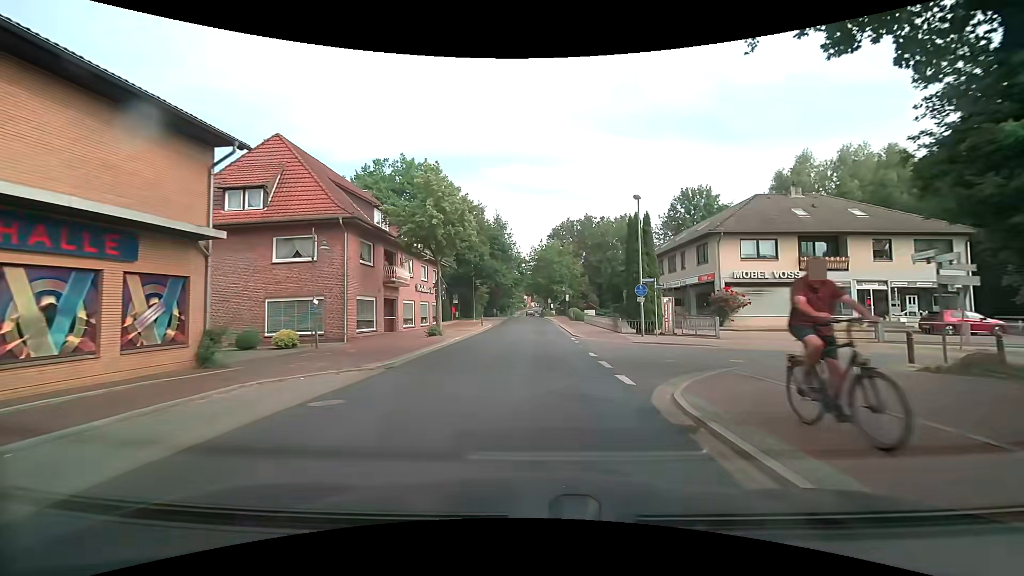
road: secondary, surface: asphalt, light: Day
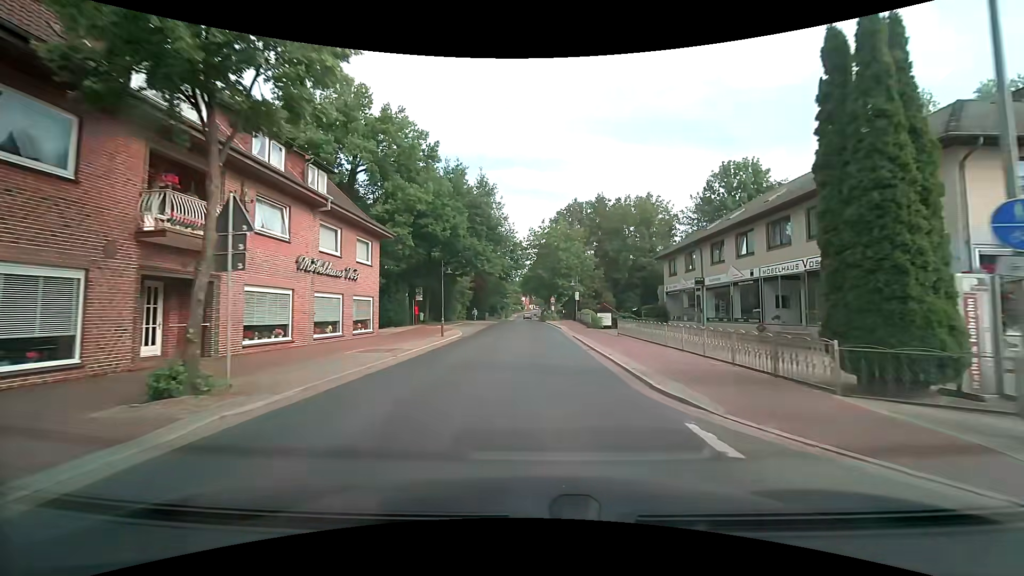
(-0.1, +19.7) m; 0°
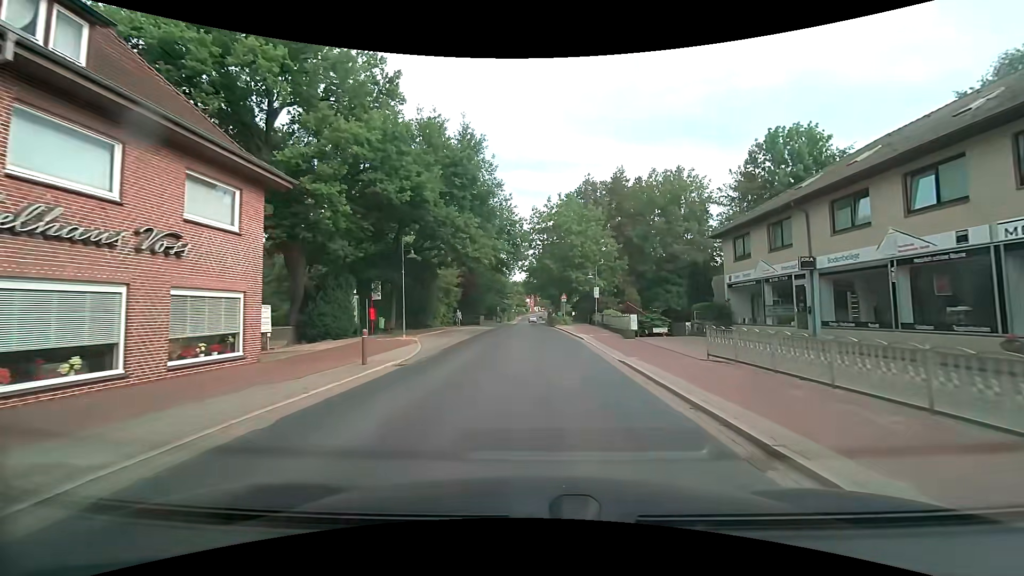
(0.0, +13.4) m; -1°
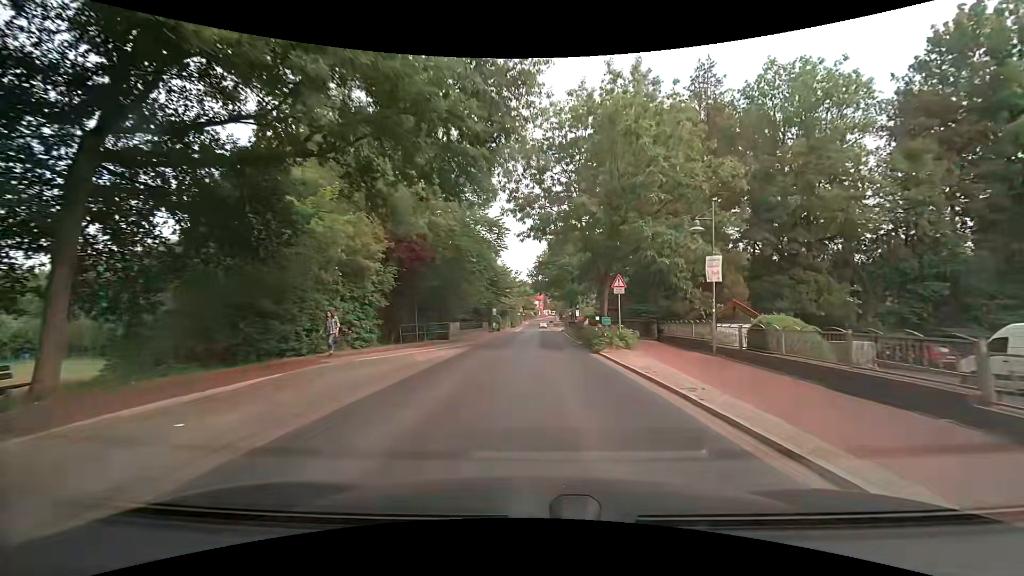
(0.0, +25.9) m; 0°
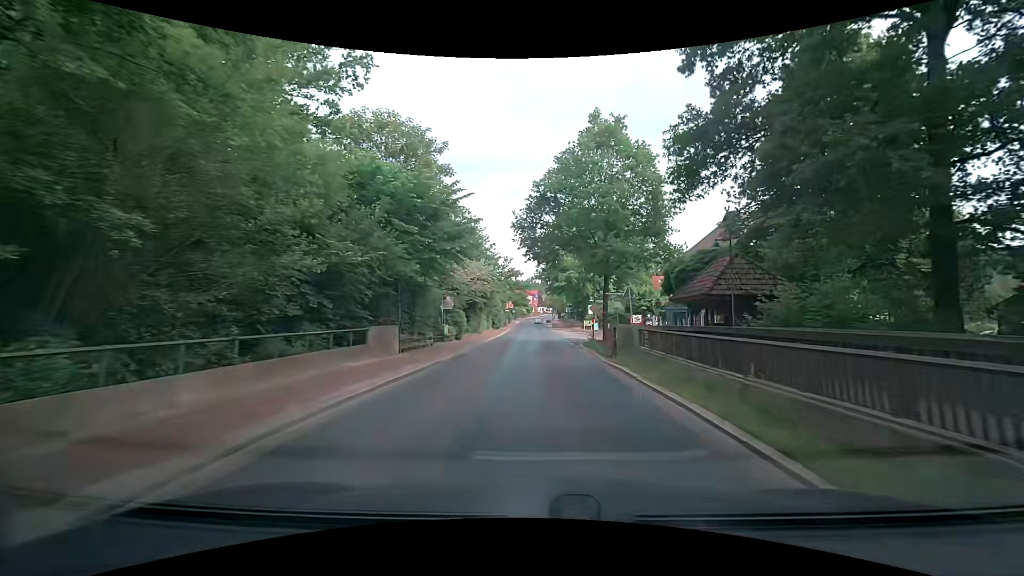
(-0.1, +32.9) m; +1°
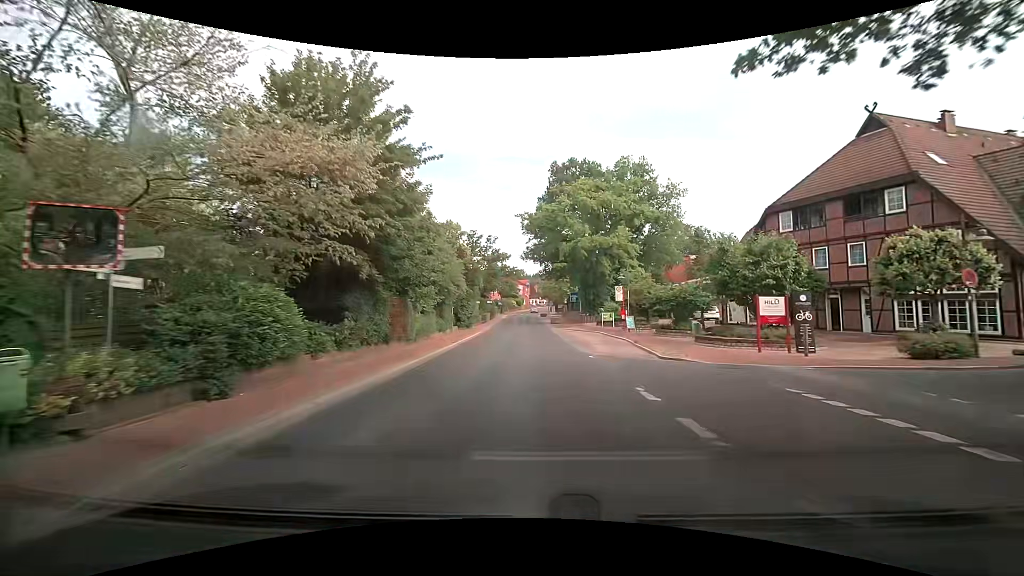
(-0.3, +27.8) m; 0°
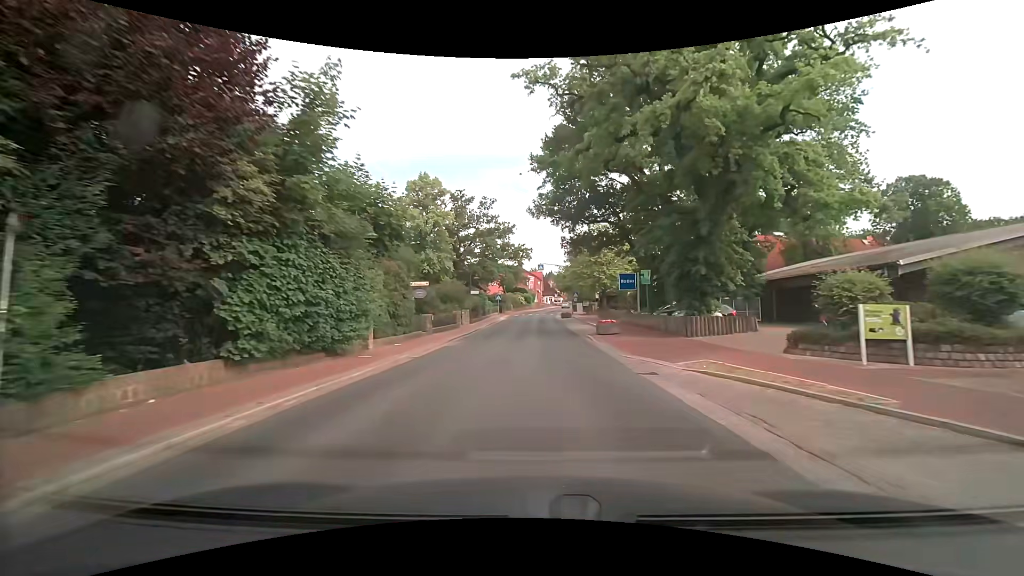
(-0.3, +37.0) m; -1°
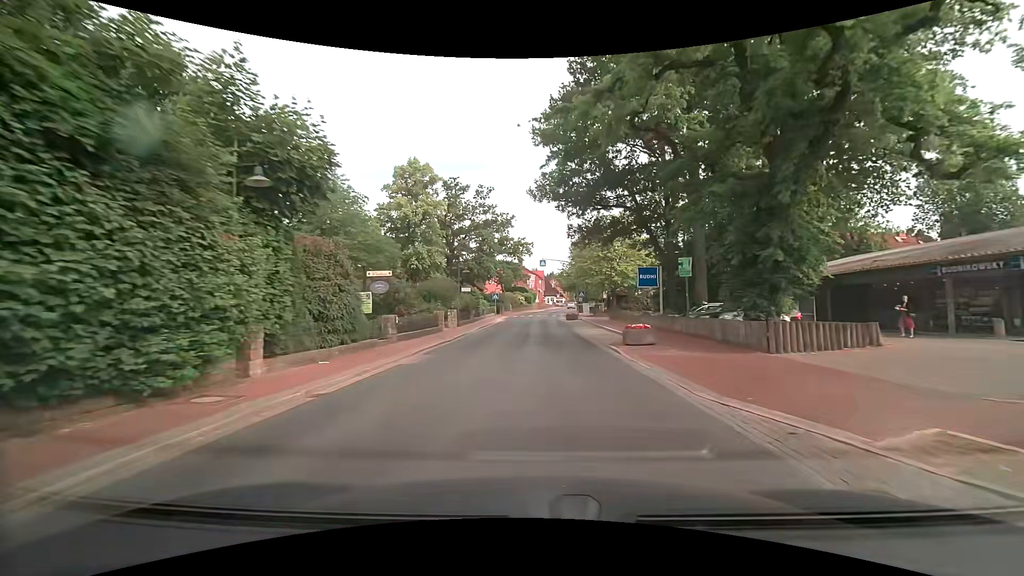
(0.0, +7.4) m; 0°
(0, +10) (0, +20) (0, +30) (+1, +40) (+1, +50) (+1, +60) (+2, +70) (+3, +80) (+4, +90) (+6, +100) m
